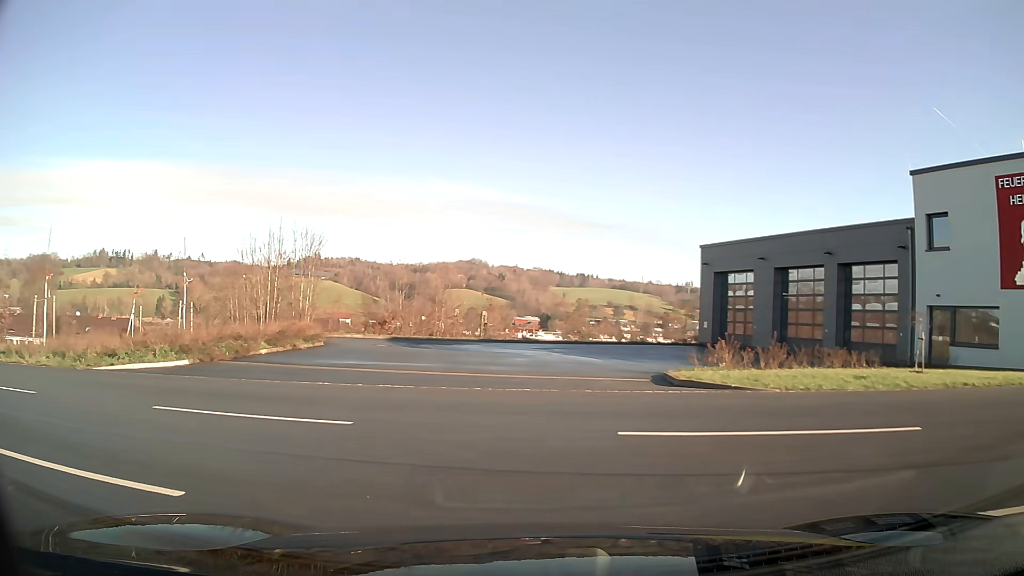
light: Day
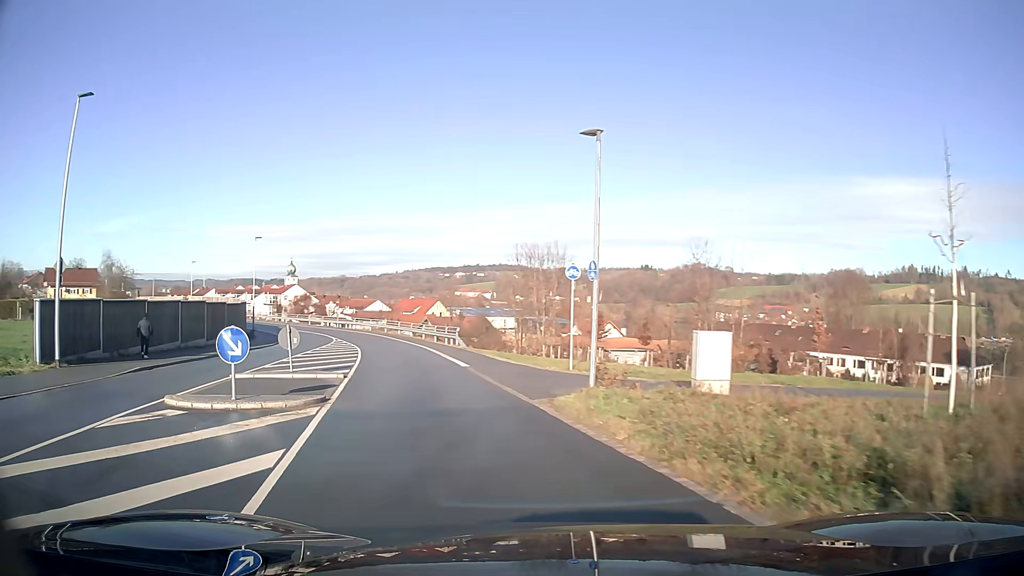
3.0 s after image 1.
(-10.0, +11.8) m; -66°
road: unclassified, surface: asphalt
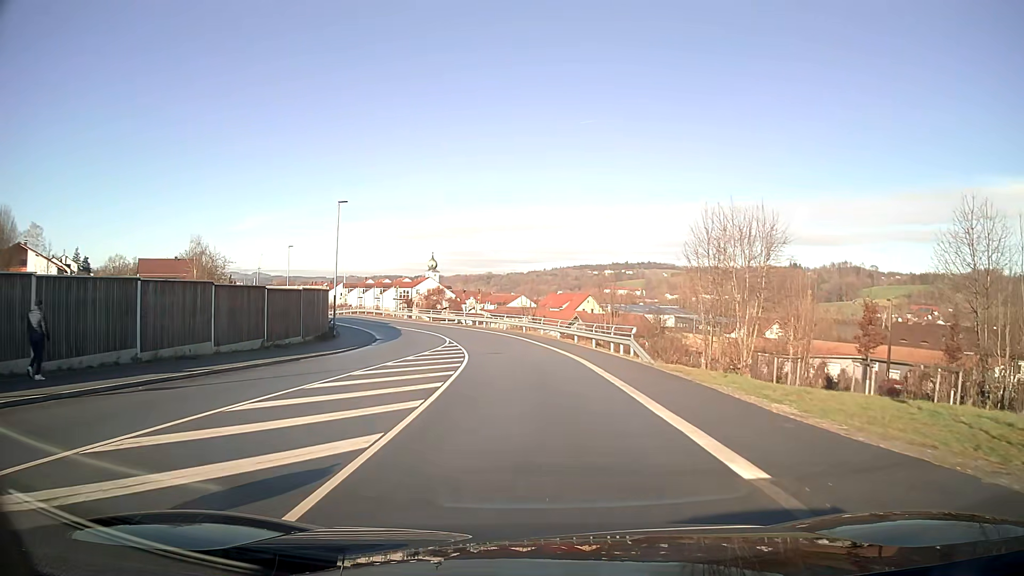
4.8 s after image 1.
(-2.2, +16.3) m; -11°
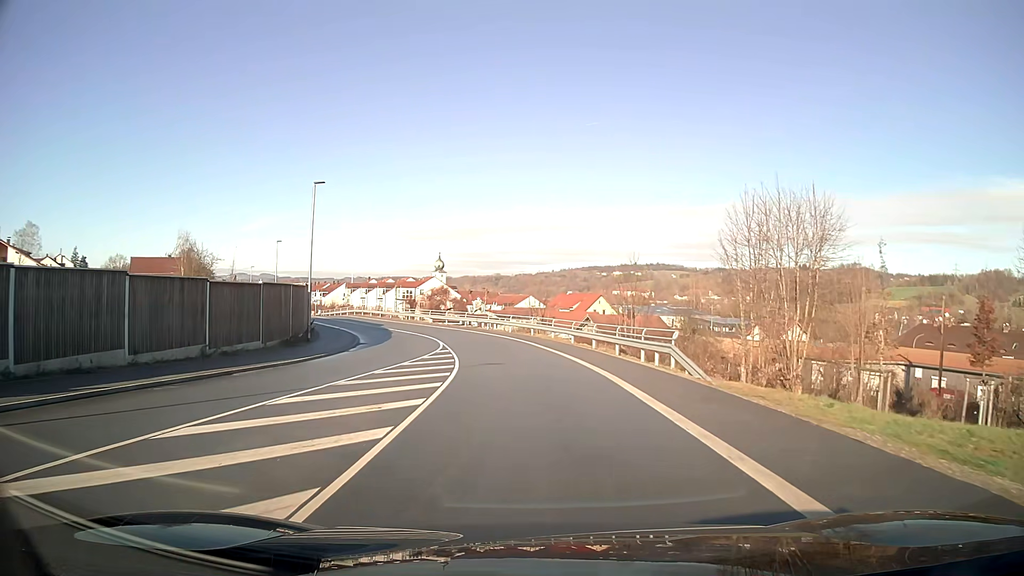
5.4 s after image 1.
(0.0, +6.3) m; -1°
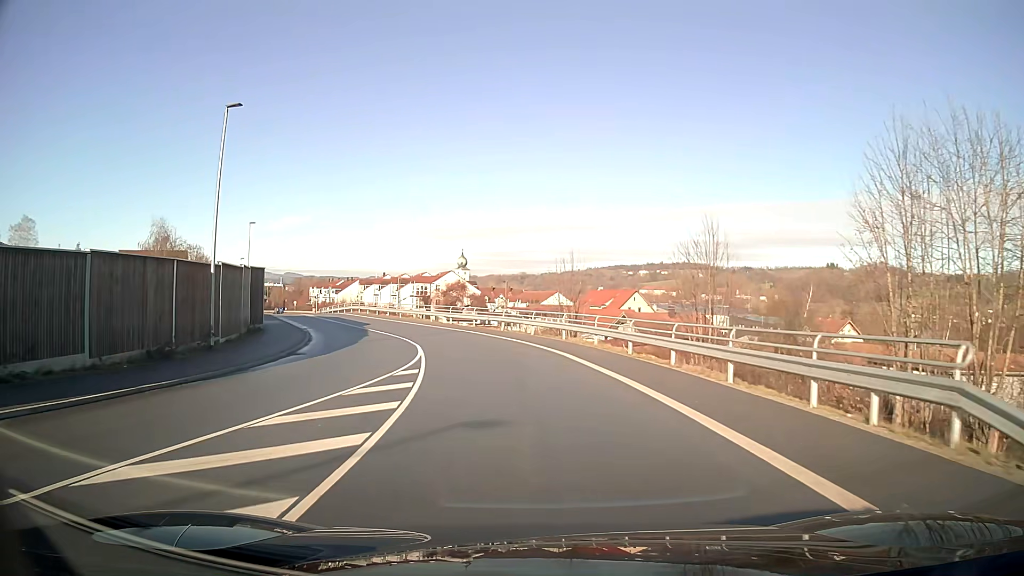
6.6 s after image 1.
(-0.3, +13.5) m; -3°
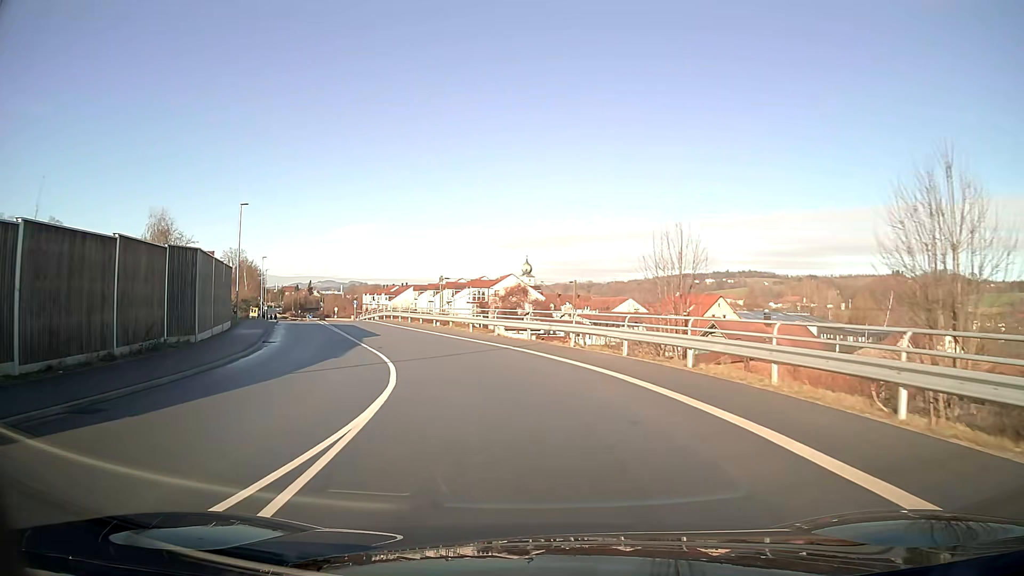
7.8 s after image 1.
(-0.7, +14.2) m; -7°
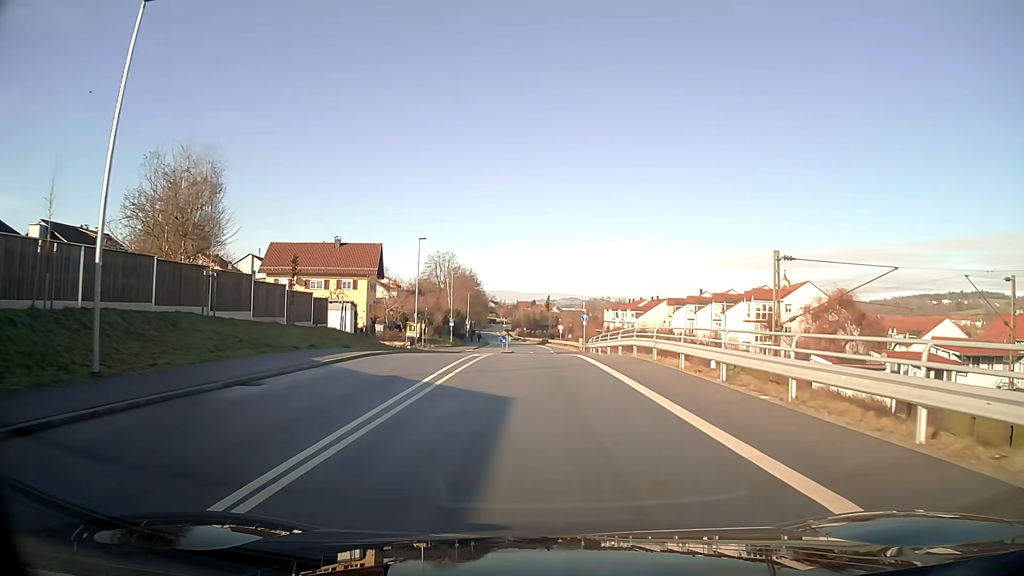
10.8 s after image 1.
(-7.0, +34.6) m; -19°
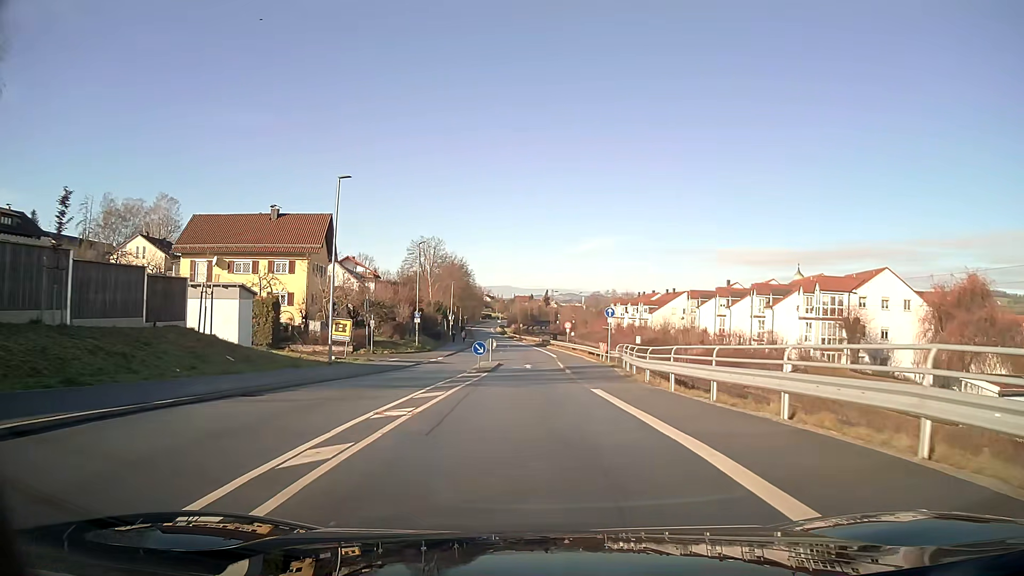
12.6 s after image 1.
(0.0, +20.7) m; 0°
